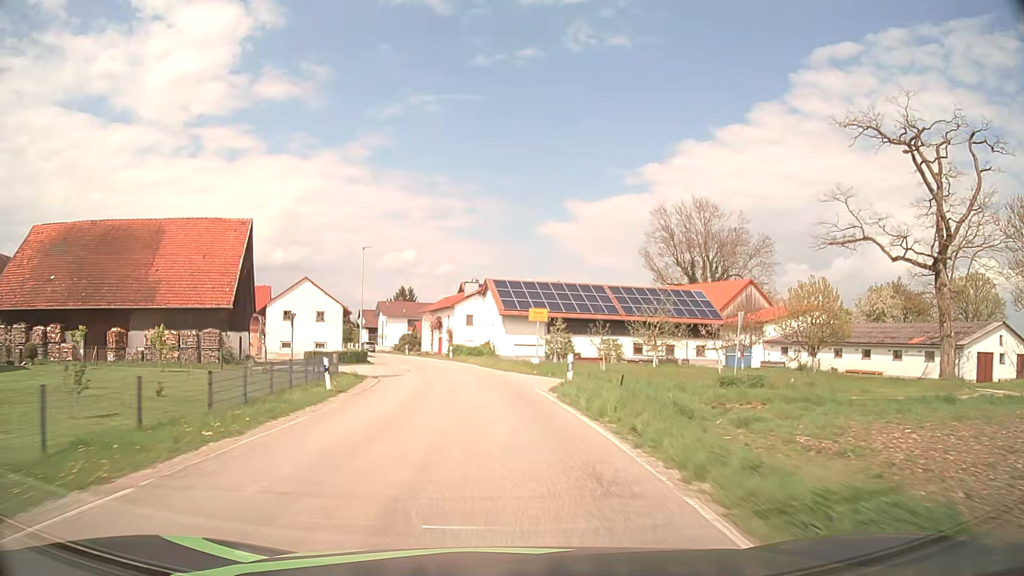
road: secondary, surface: asphalt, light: Day
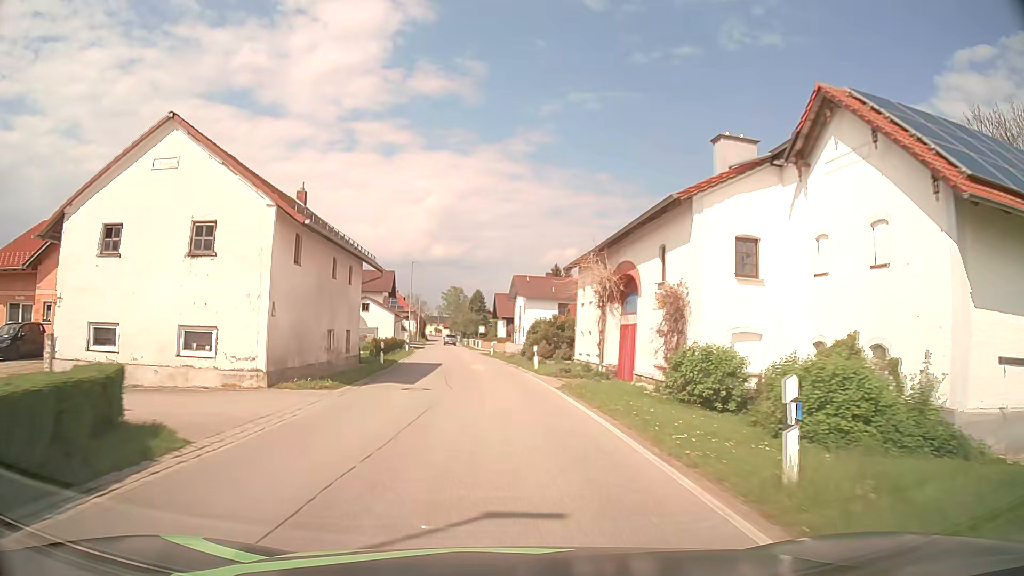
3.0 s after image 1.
(-5.0, +46.6) m; -13°
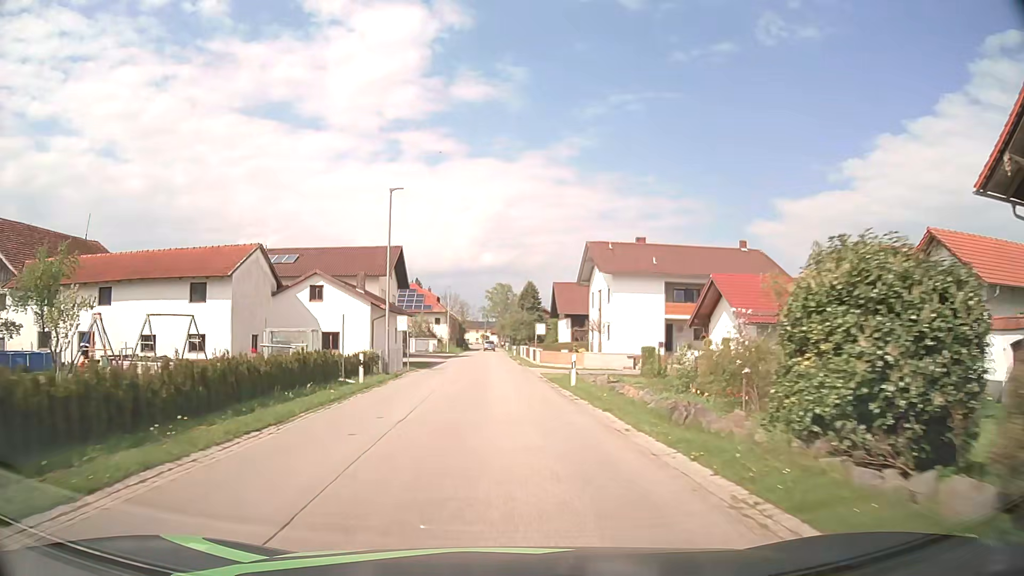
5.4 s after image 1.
(-1.4, +33.0) m; -4°
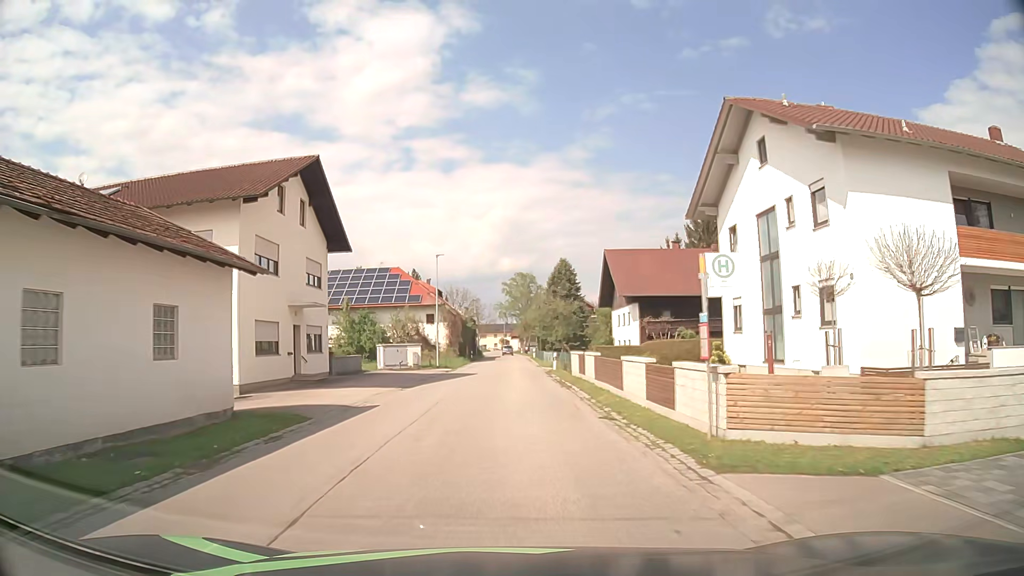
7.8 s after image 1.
(-0.6, +32.8) m; -2°
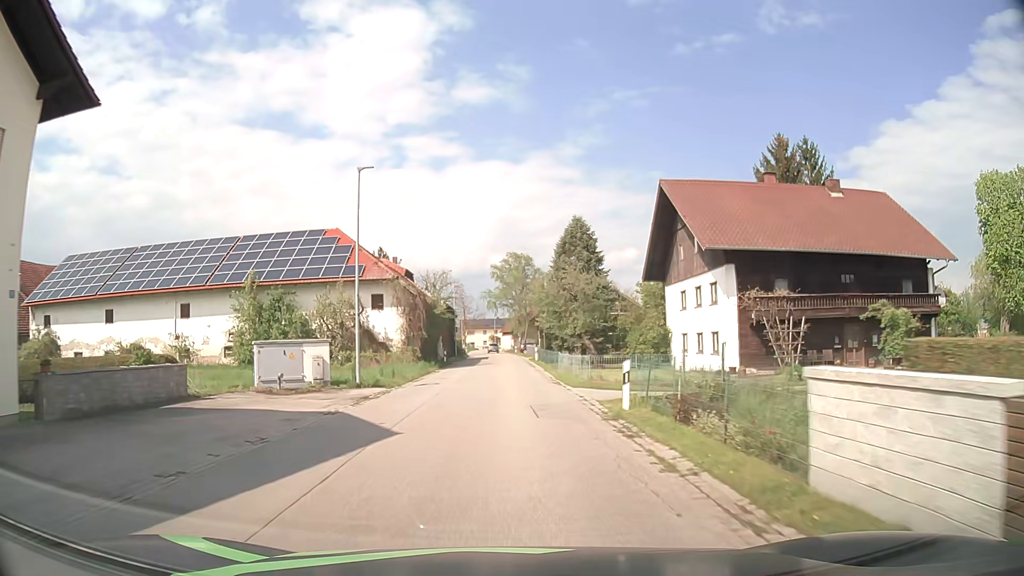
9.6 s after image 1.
(+0.2, +24.1) m; +1°
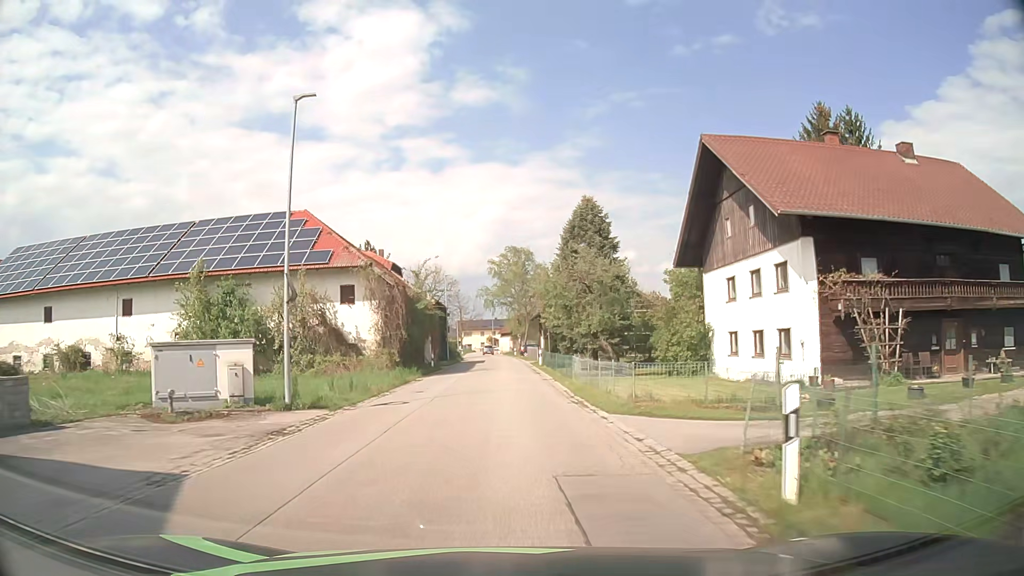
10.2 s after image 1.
(0.0, +8.0) m; 0°
(0, +10) (0, +20) (0, +30) (0, +40) (0, +50) (-1, +60) (-1, +70) (-1, +80) (-2, +90) (-2, +100) m
